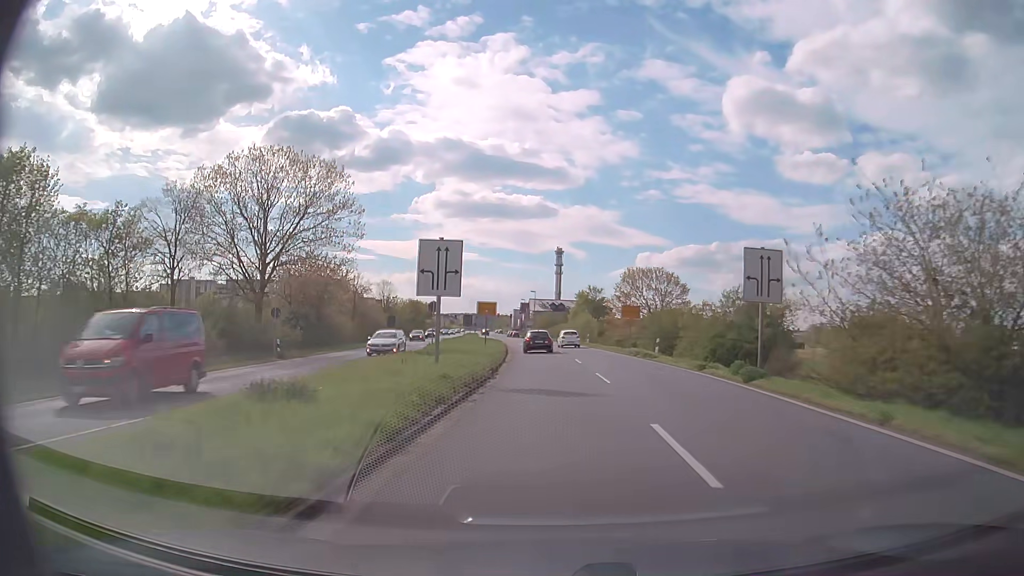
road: primary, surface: asphalt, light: Day
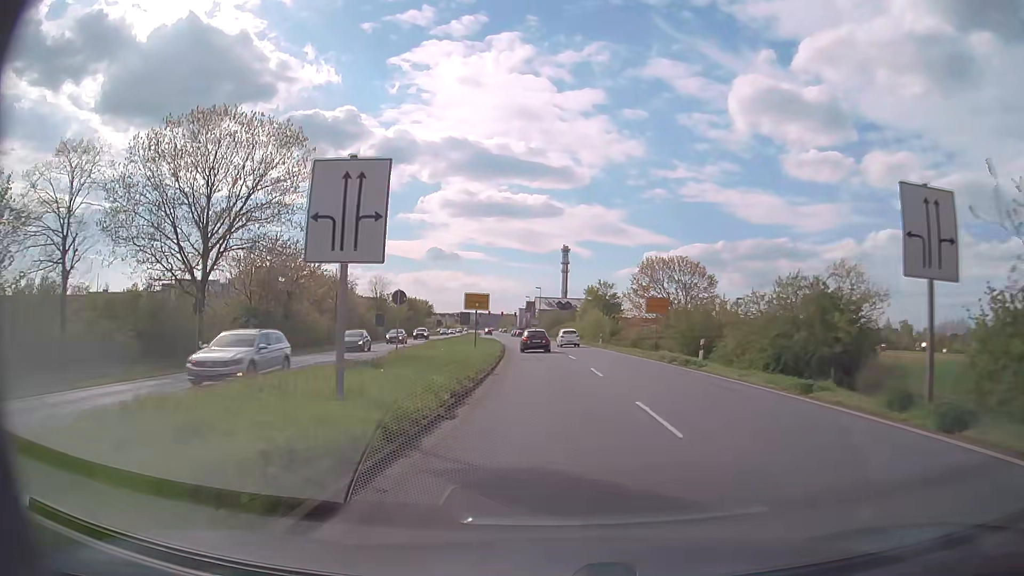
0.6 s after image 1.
(-0.1, +9.3) m; -1°
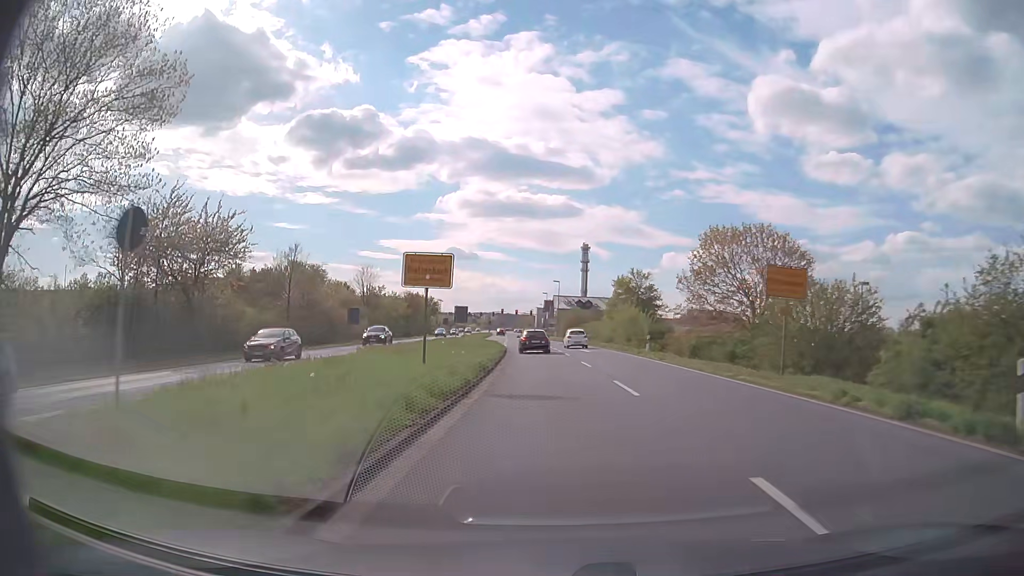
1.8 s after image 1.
(-0.2, +18.4) m; -2°
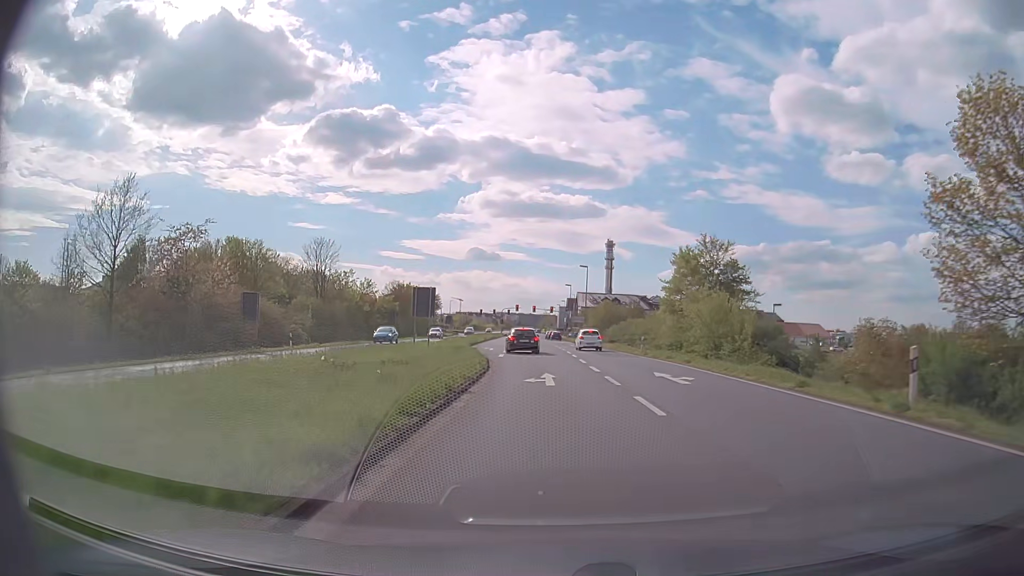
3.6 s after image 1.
(-0.5, +27.1) m; -2°
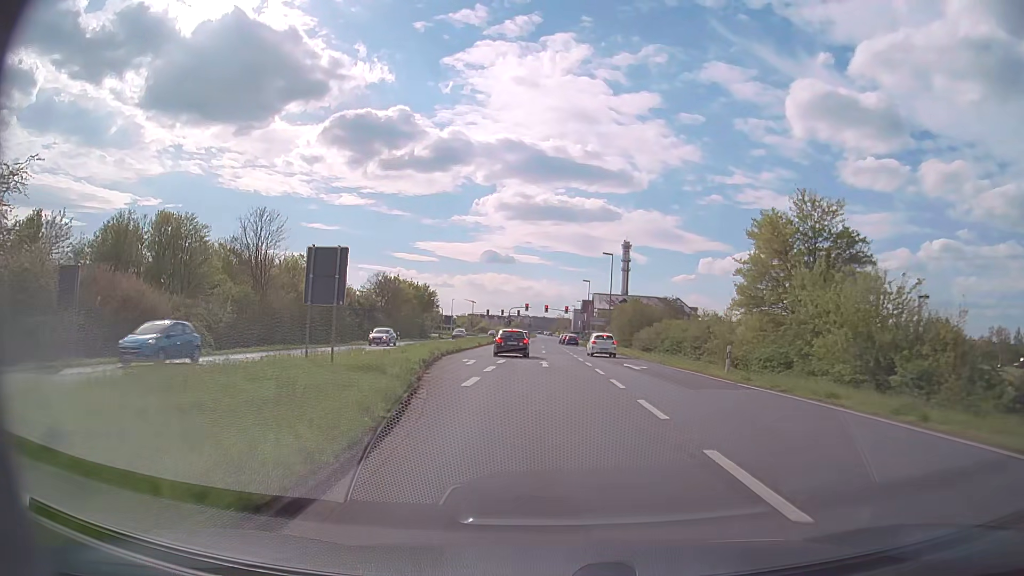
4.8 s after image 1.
(-0.2, +17.8) m; -1°
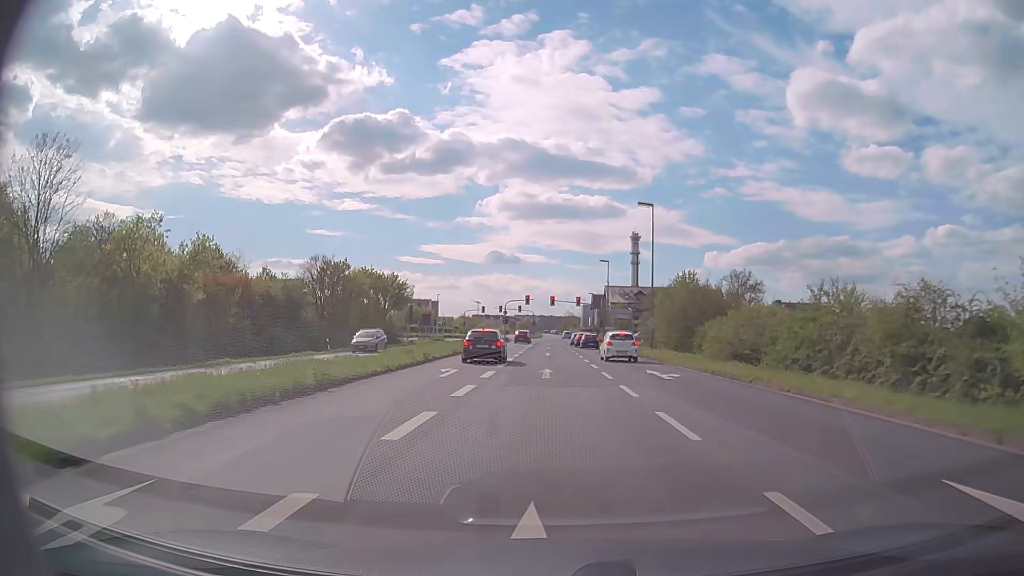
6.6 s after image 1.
(-0.2, +26.1) m; -1°
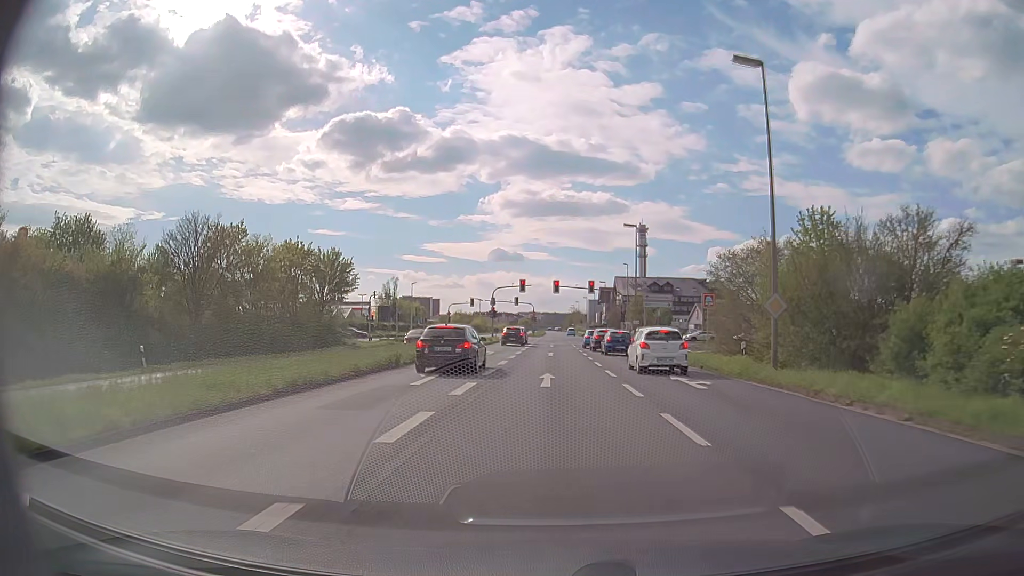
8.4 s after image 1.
(-0.1, +24.2) m; -1°
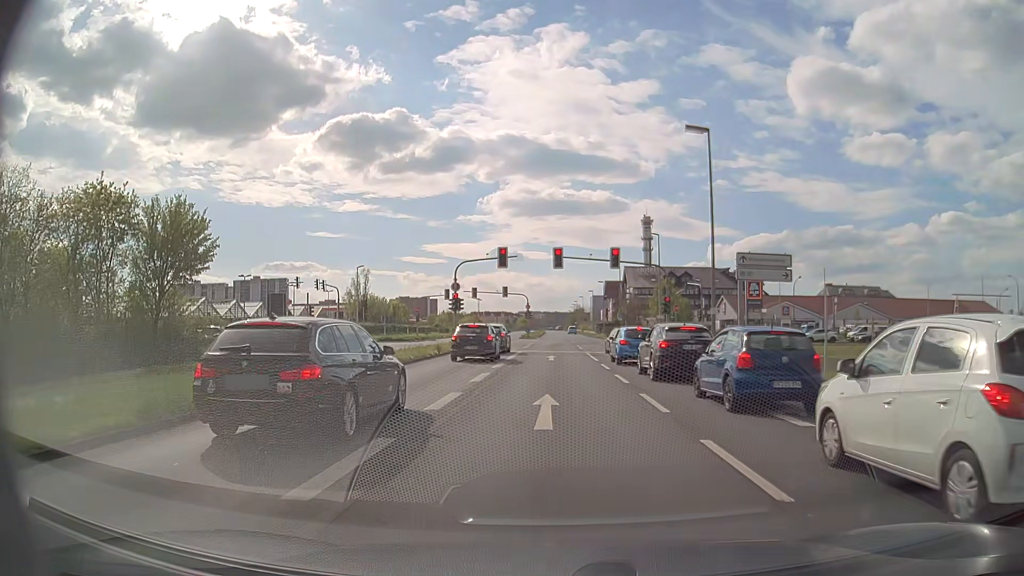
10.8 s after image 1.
(+0.1, +26.4) m; 0°
(0, +10) (0, +20) (0, +30) (0, +40) (0, +50) (0, +60) (0, +70) (0, +80) (0, +90) (0, +100) m
